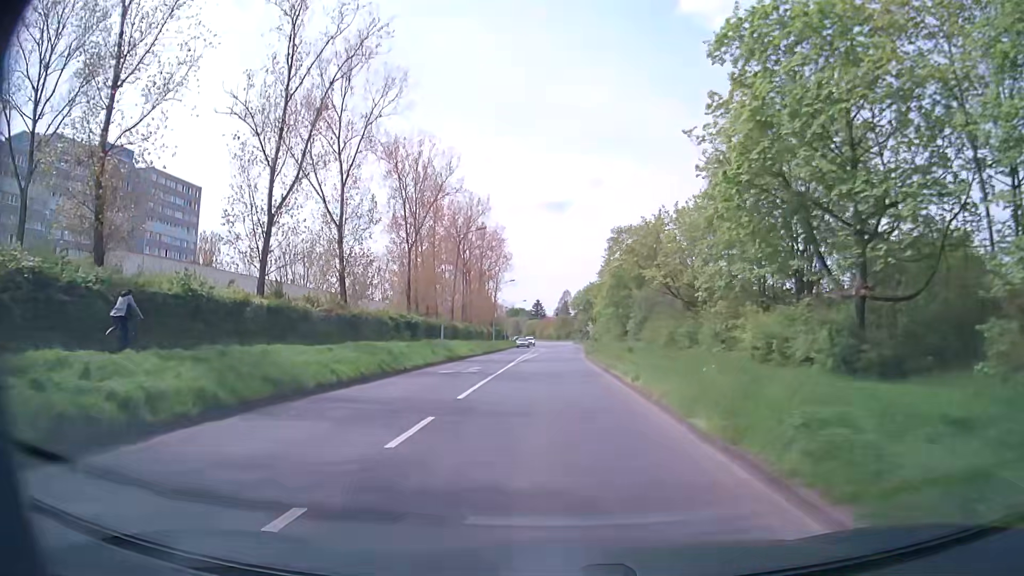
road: secondary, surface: asphalt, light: Day
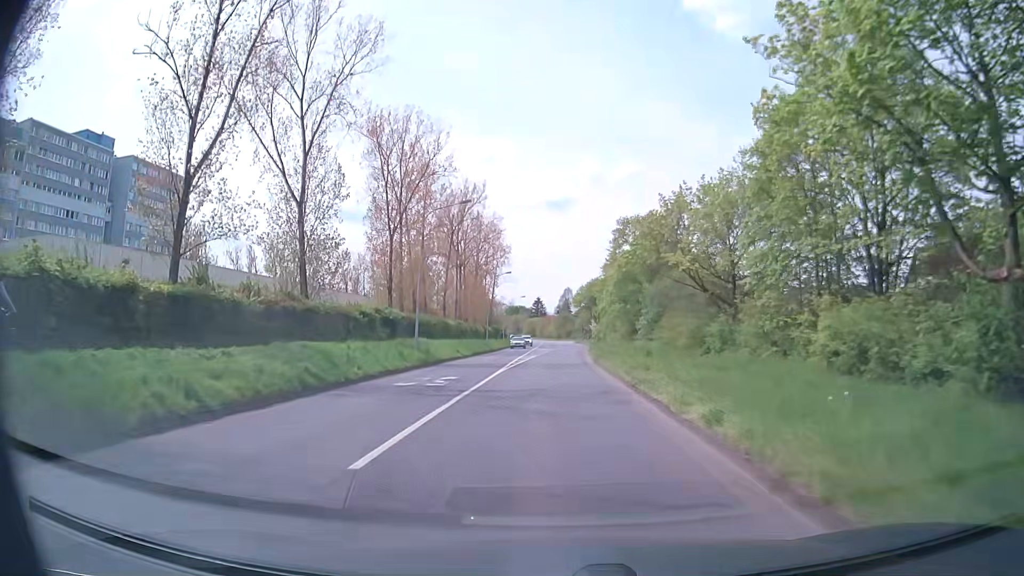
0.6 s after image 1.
(0.0, +7.8) m; 0°
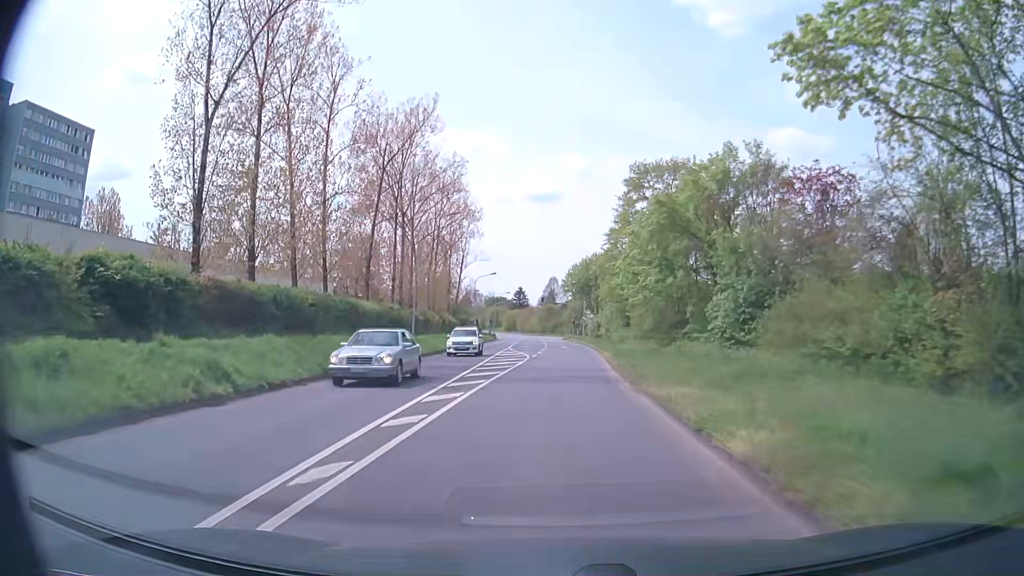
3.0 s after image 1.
(0.0, +31.2) m; +1°
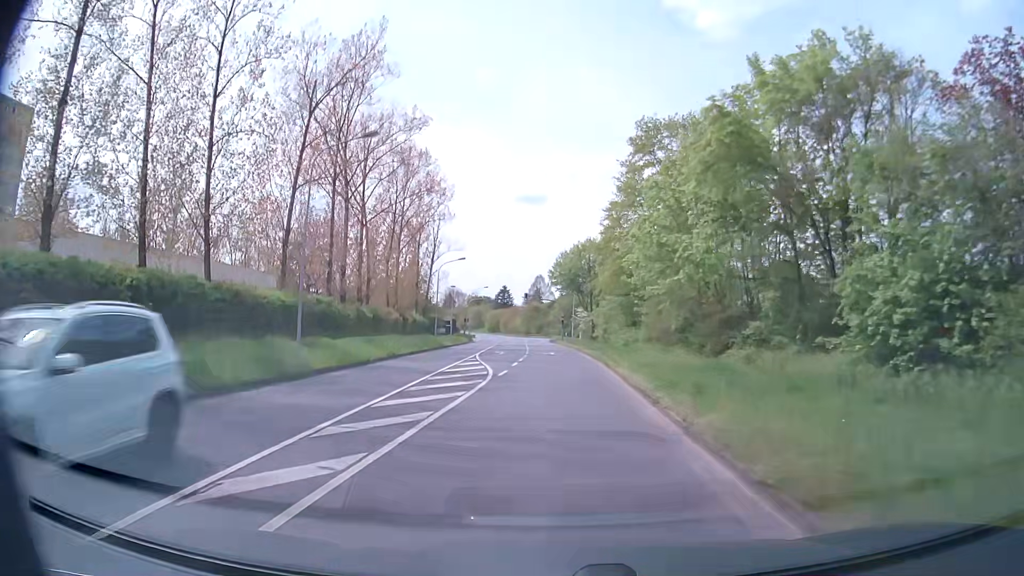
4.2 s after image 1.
(+0.1, +15.7) m; +1°
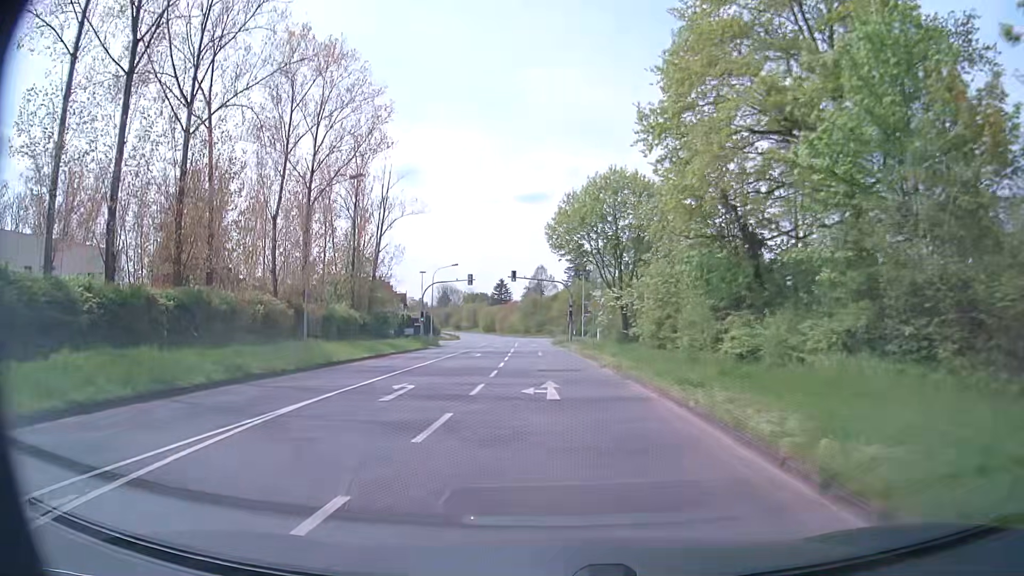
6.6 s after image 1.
(+0.1, +31.4) m; -1°
(0, +10) (0, +20) (0, +30) (-1, +40) (-1, +50) (-1, +60) (-2, +70) (-2, +80) (-3, +90) (-4, +100) m
